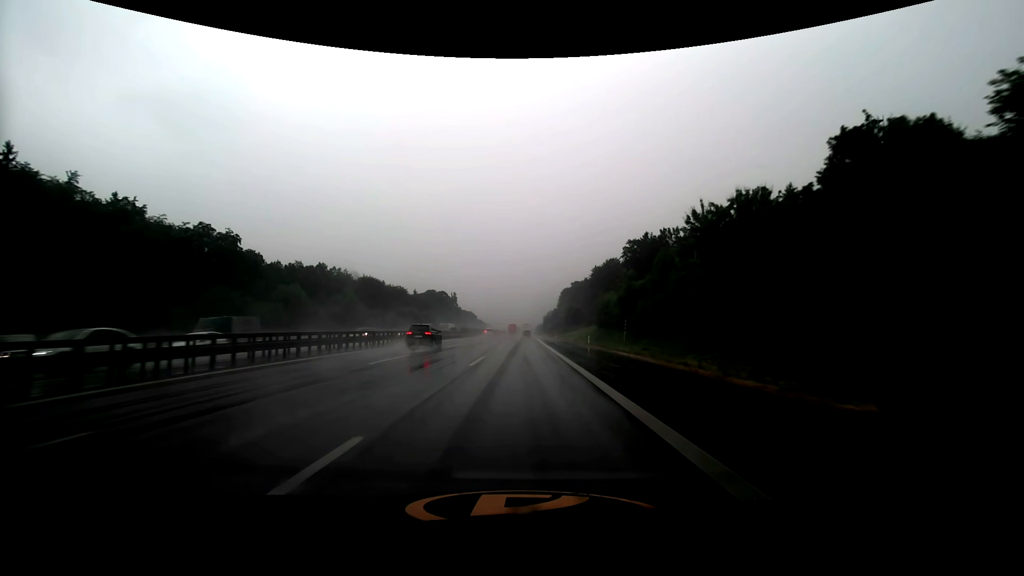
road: motorway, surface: asphalt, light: Day
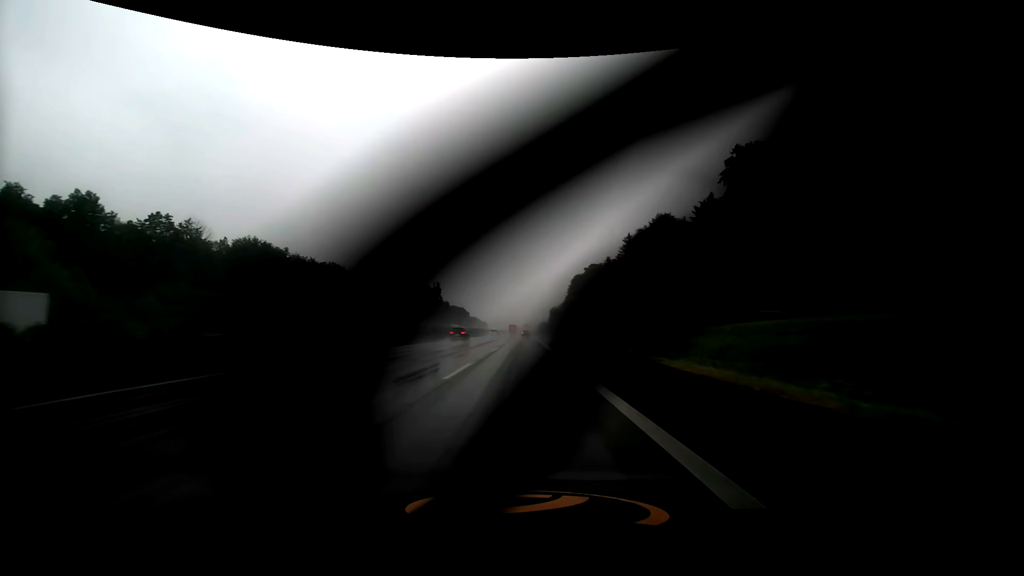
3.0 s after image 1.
(0.0, +77.5) m; 0°
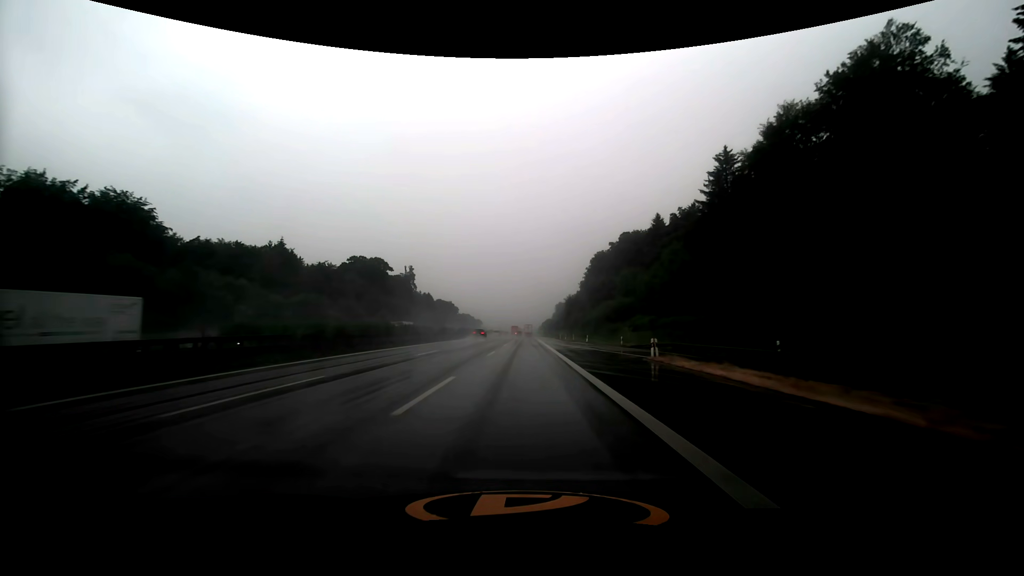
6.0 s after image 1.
(-0.1, +78.1) m; 0°
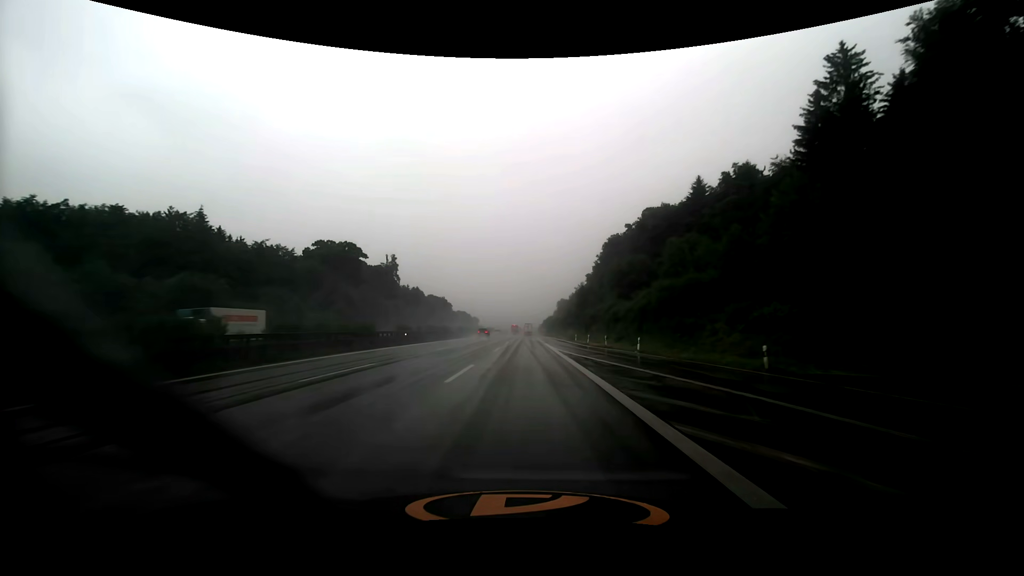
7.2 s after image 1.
(0.0, +31.7) m; 0°
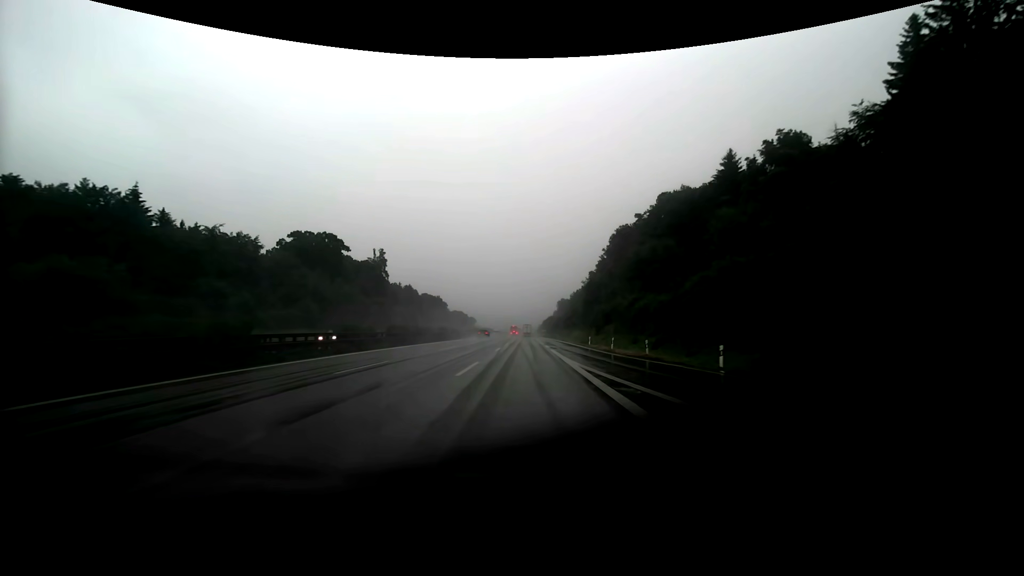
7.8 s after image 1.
(0.0, +16.0) m; 0°
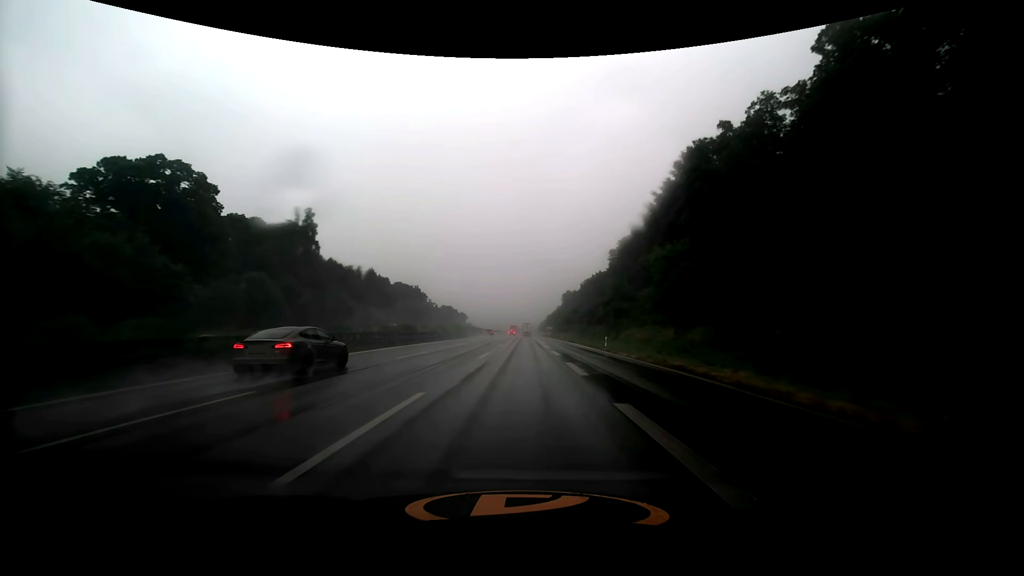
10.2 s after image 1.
(+0.2, +64.6) m; 0°
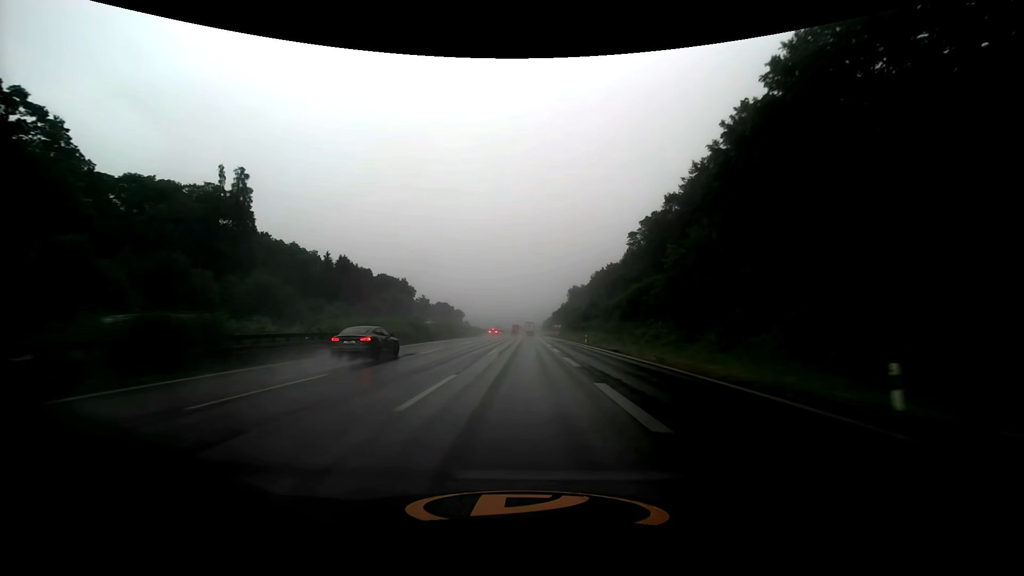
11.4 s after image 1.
(0.0, +32.6) m; 0°
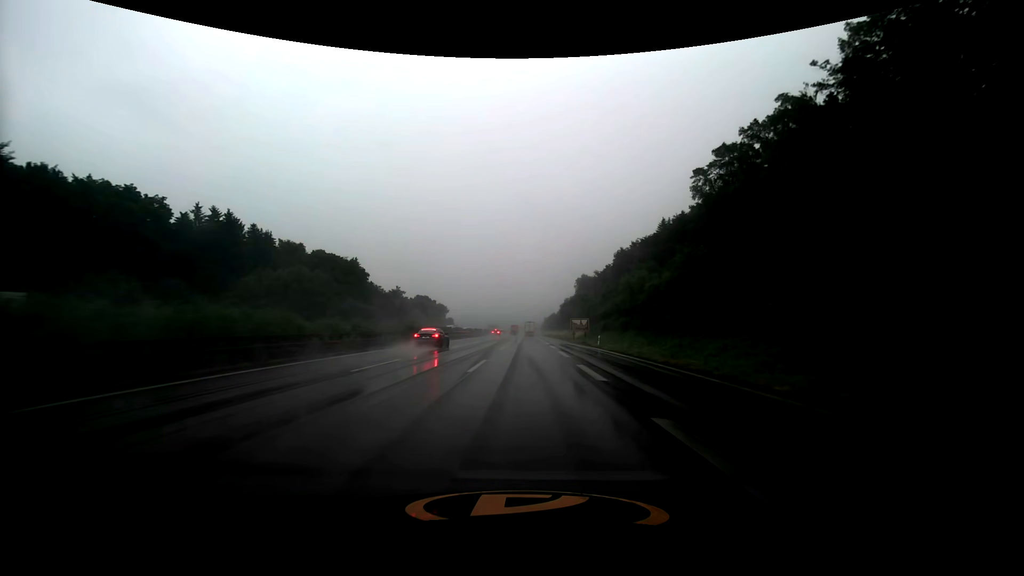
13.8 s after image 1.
(+0.3, +65.0) m; 0°
(0, +10) (0, +20) (0, +30) (0, +40) (0, +50) (0, +60) (0, +70) (0, +80) (0, +90) (0, +100) m
